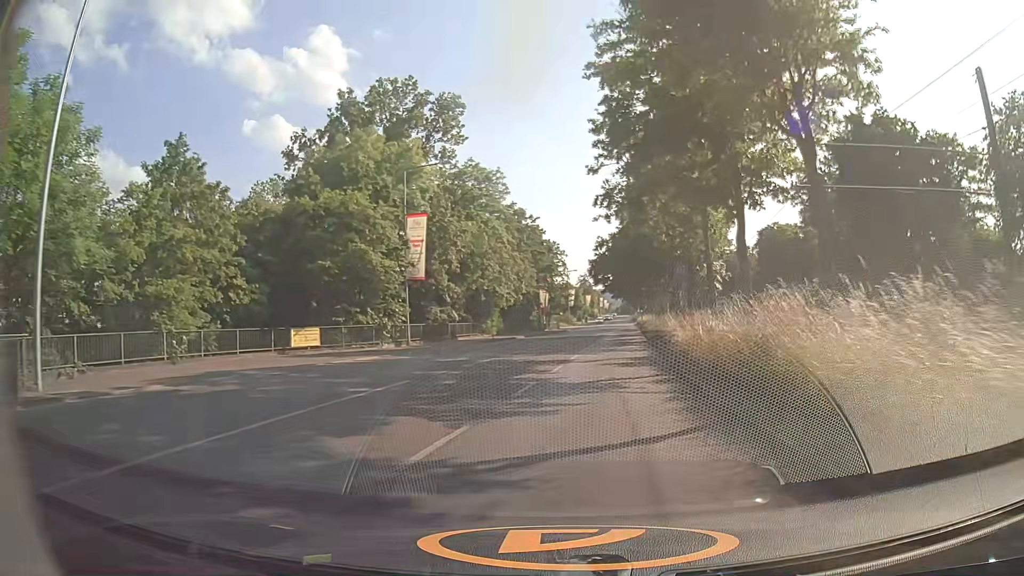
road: secondary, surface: asphalt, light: Day
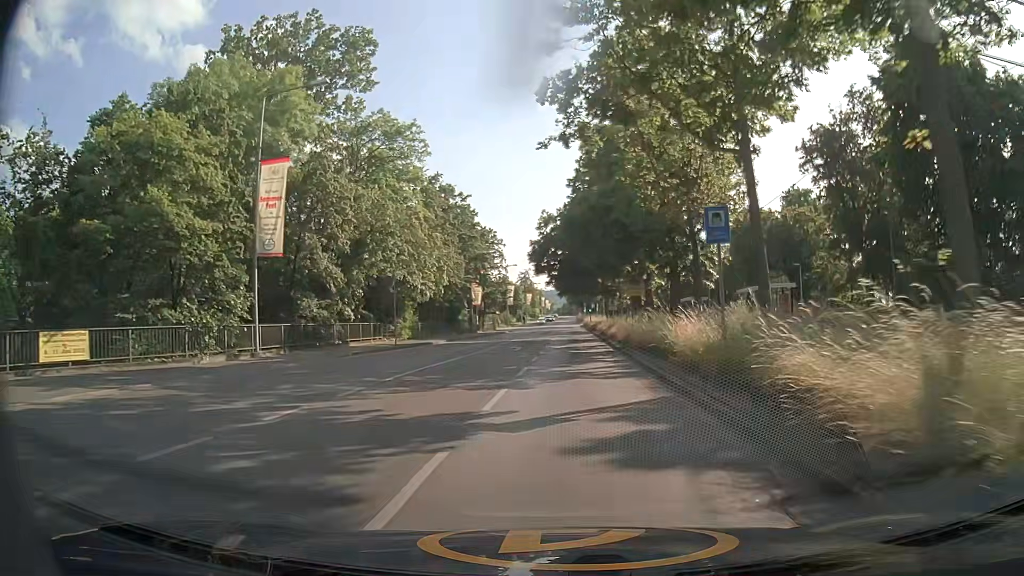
(+0.7, +13.9) m; +6°
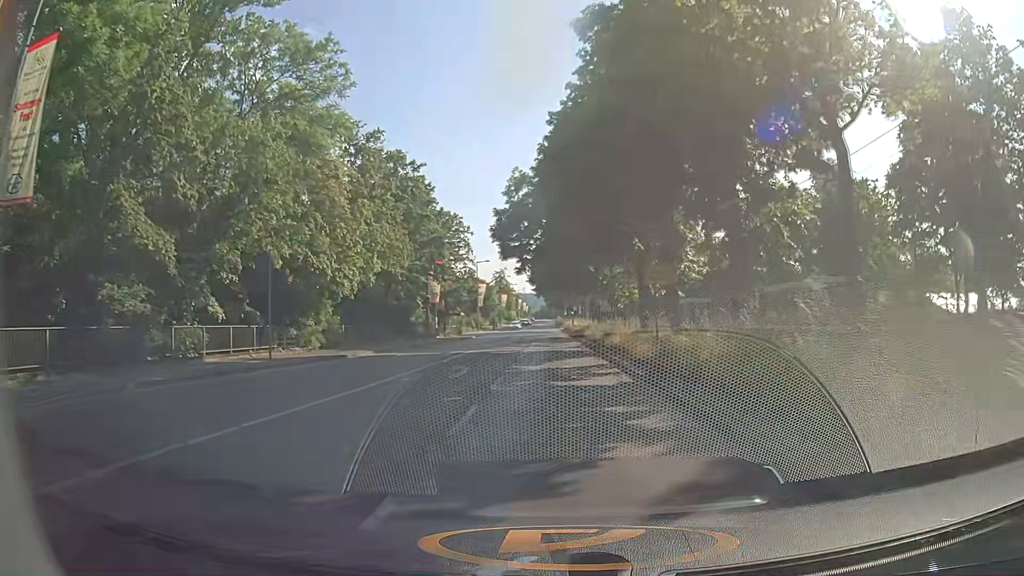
(+0.2, +13.9) m; +2°
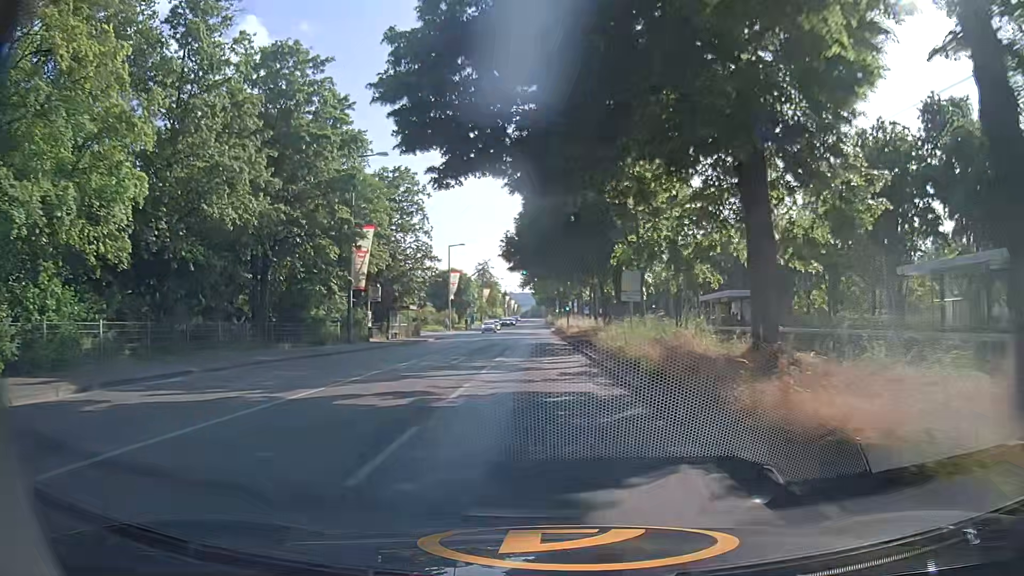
(+0.2, +20.8) m; 0°
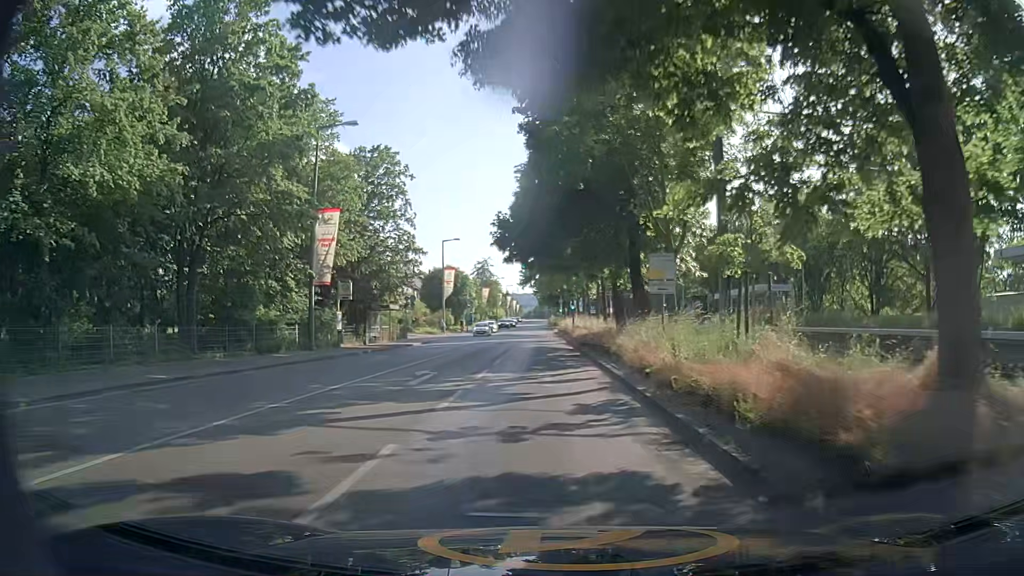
(+0.1, +7.0) m; 0°
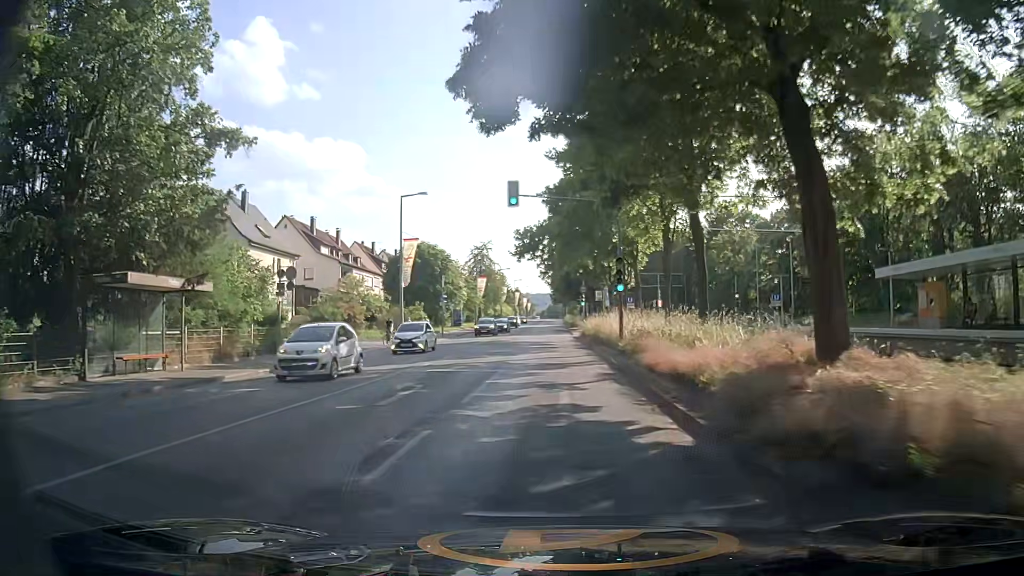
(-0.3, +29.0) m; -1°
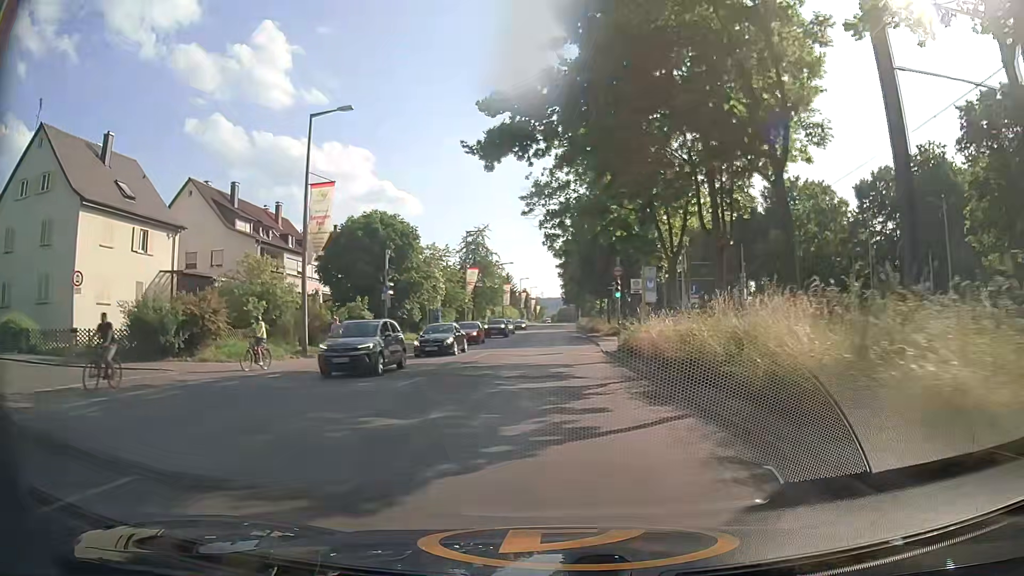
(-0.1, +22.6) m; 0°
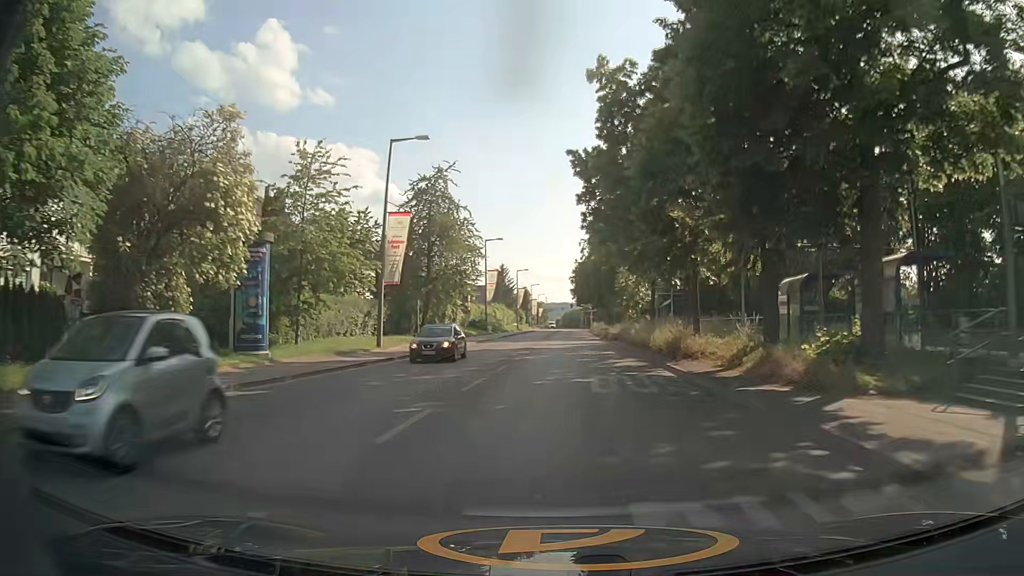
(-0.9, +38.7) m; -1°
(0, +10) (0, +20) (0, +30) (0, +40) (+1, +50) (+1, +60) (+1, +70) (+1, +80) (+1, +90) (+2, +100) m
